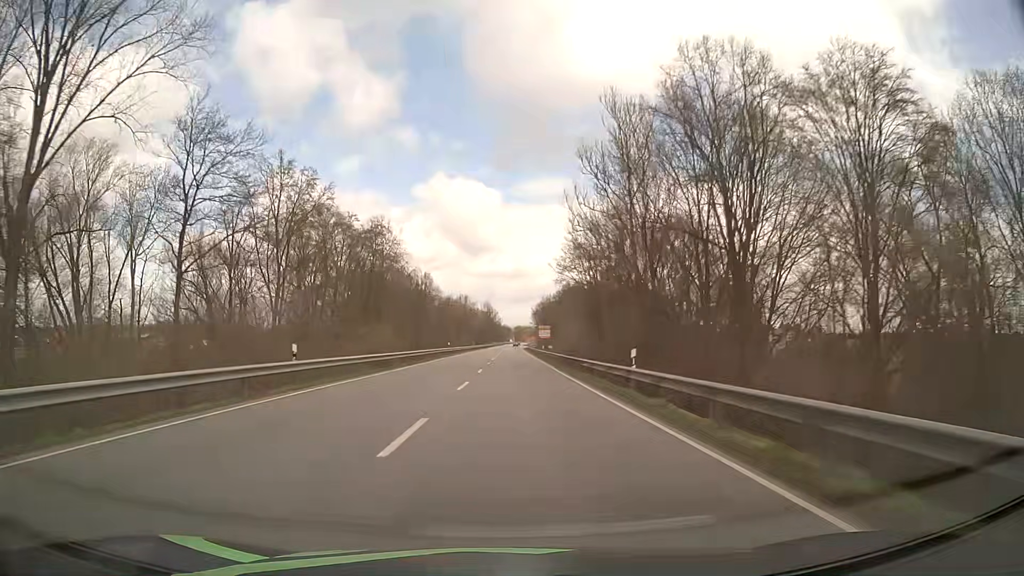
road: primary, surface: asphalt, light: Day
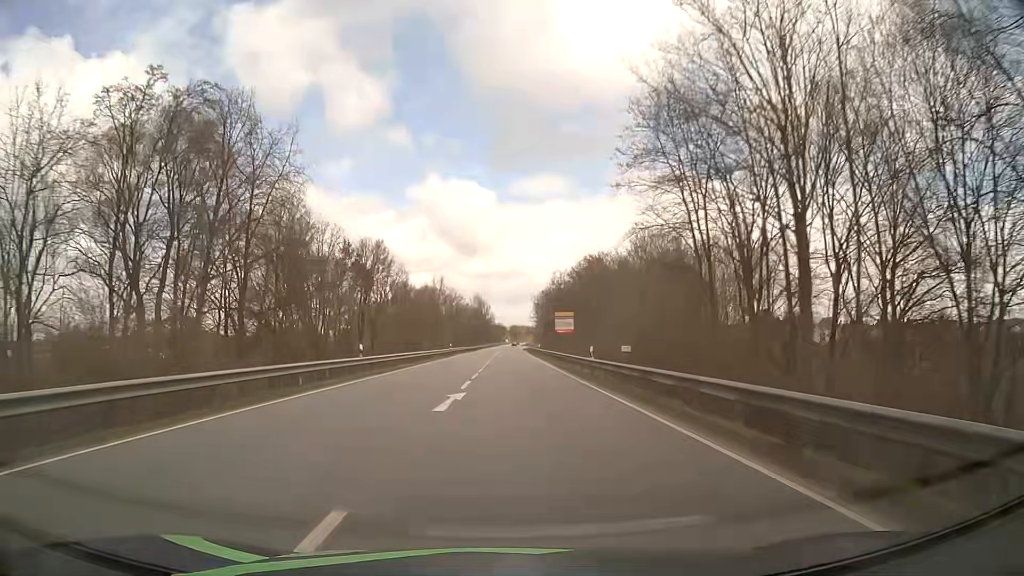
(0.0, +42.5) m; 0°
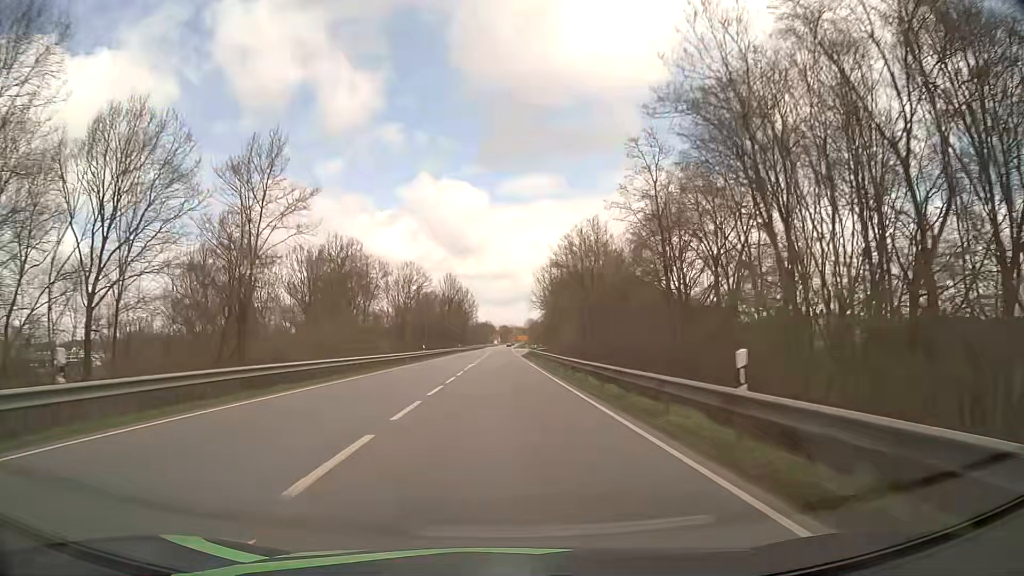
(+0.7, +68.2) m; +1°
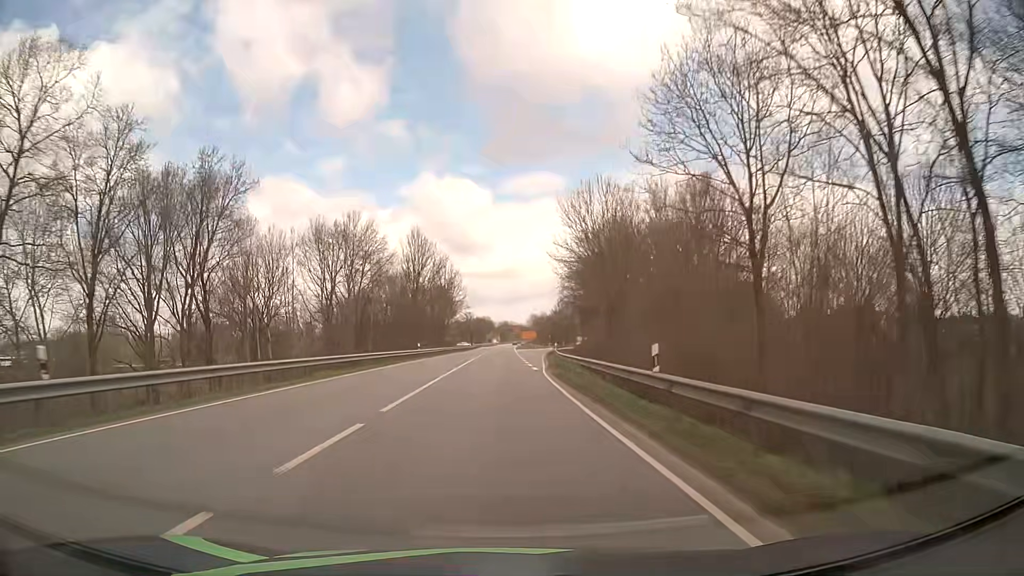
(-0.2, +53.0) m; 0°
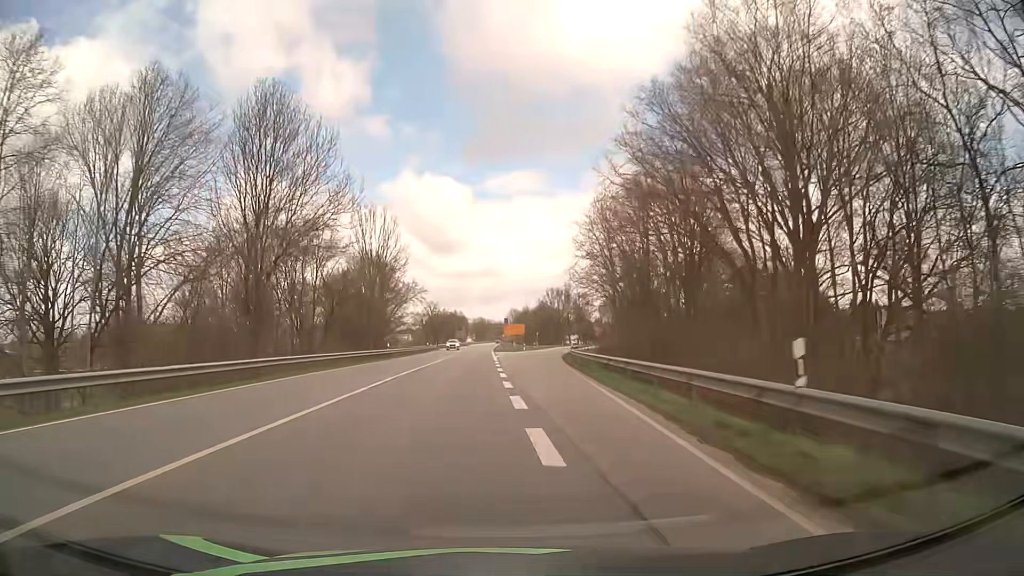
(+0.7, +51.3) m; +2°
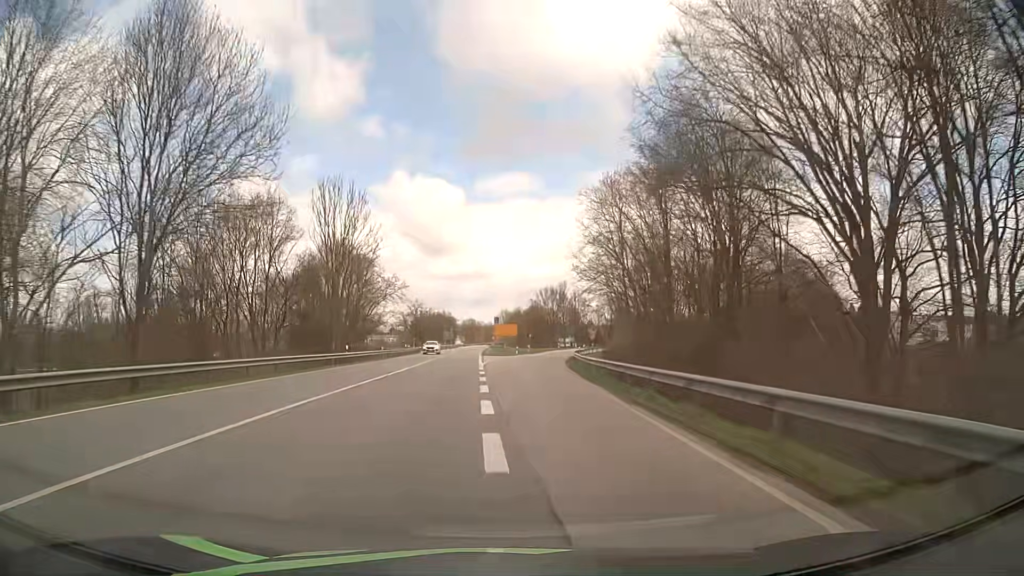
(0.0, +12.2) m; 0°
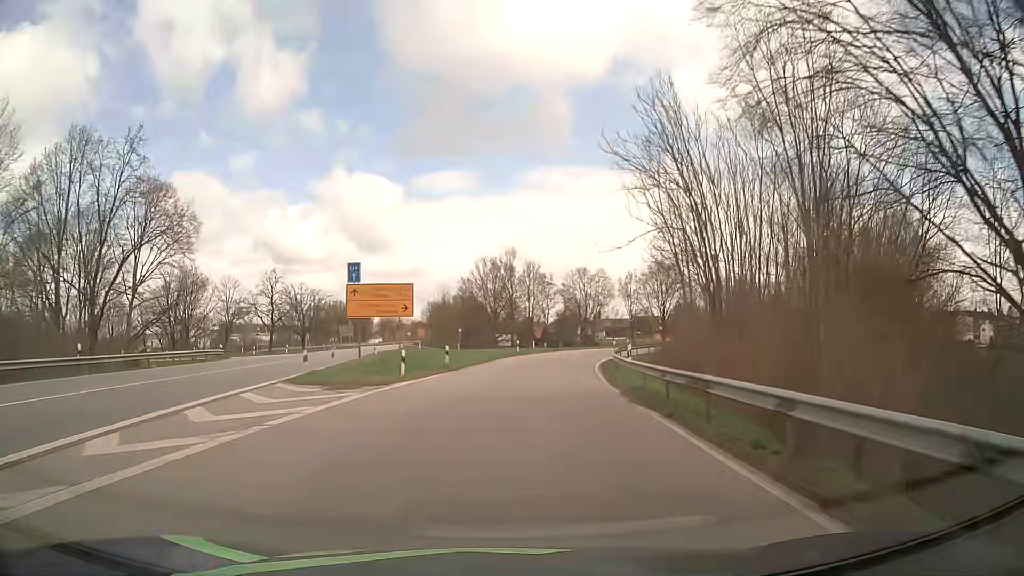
(+2.6, +57.0) m; +6°
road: primary_link
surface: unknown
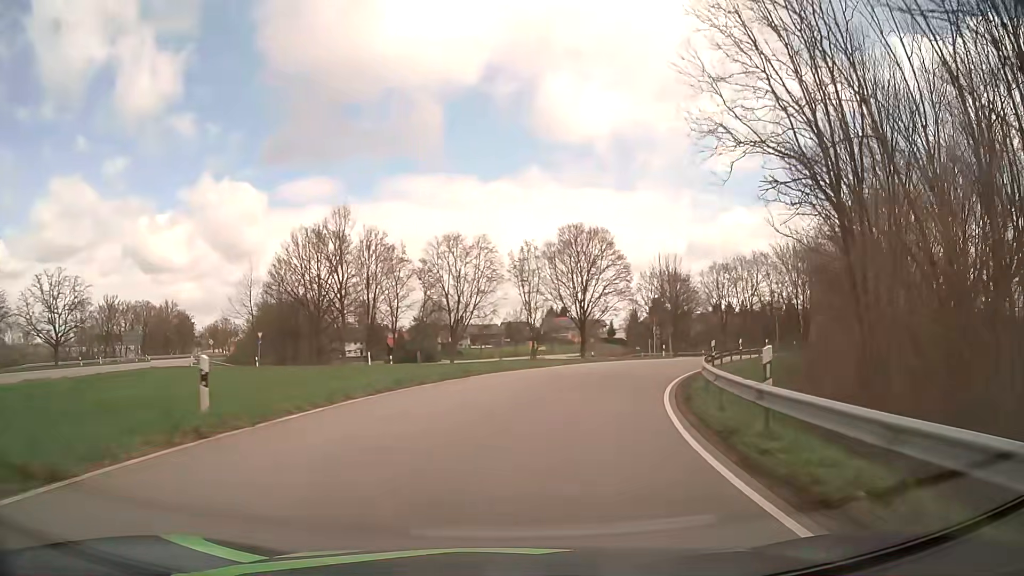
(+3.0, +39.3) m; +12°
